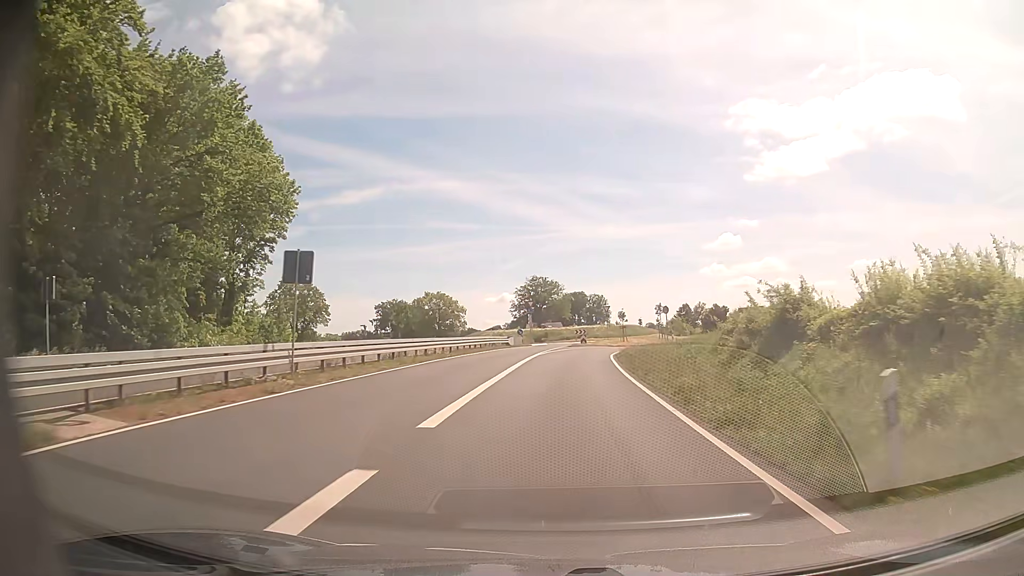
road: trunk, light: Day
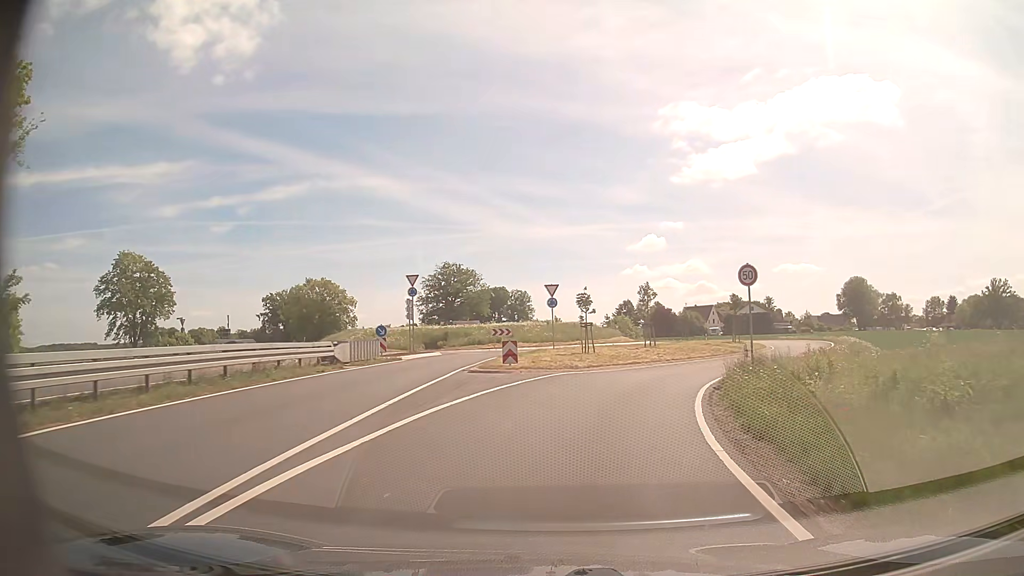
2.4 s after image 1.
(+1.4, +34.4) m; +6°
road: trunk_link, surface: asphalt
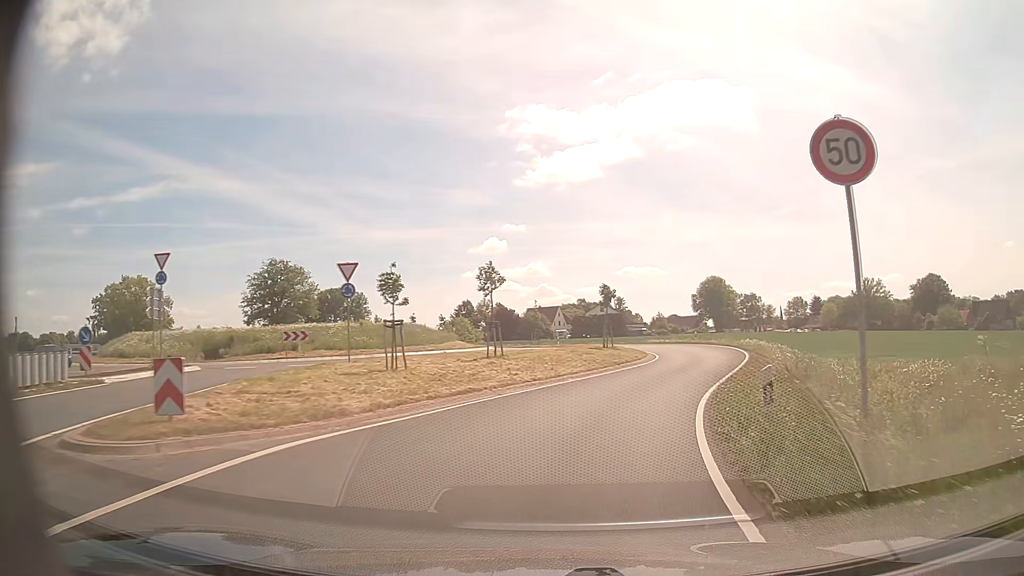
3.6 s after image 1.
(+1.4, +13.7) m; +13°
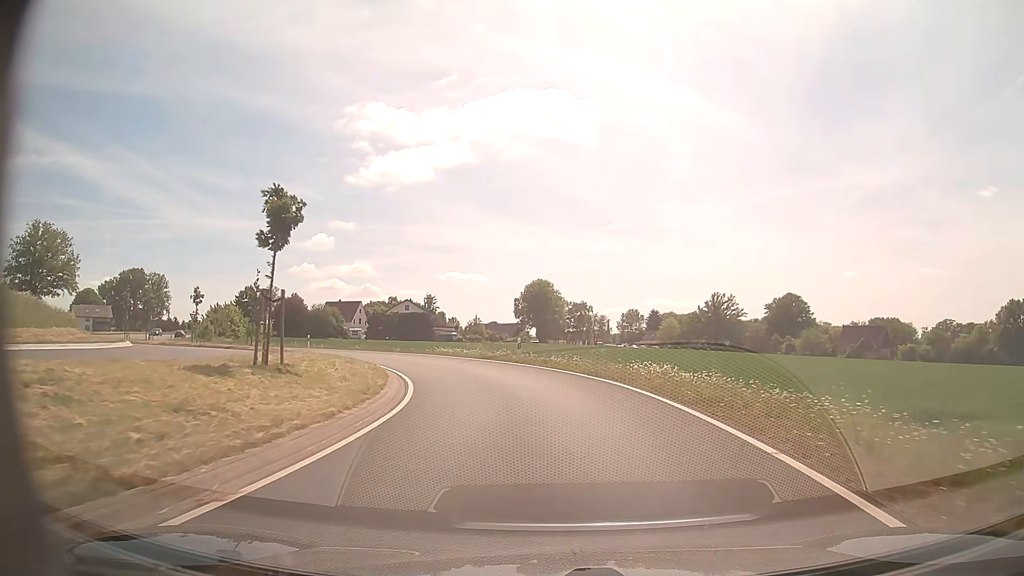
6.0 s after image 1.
(+5.8, +28.0) m; +17°
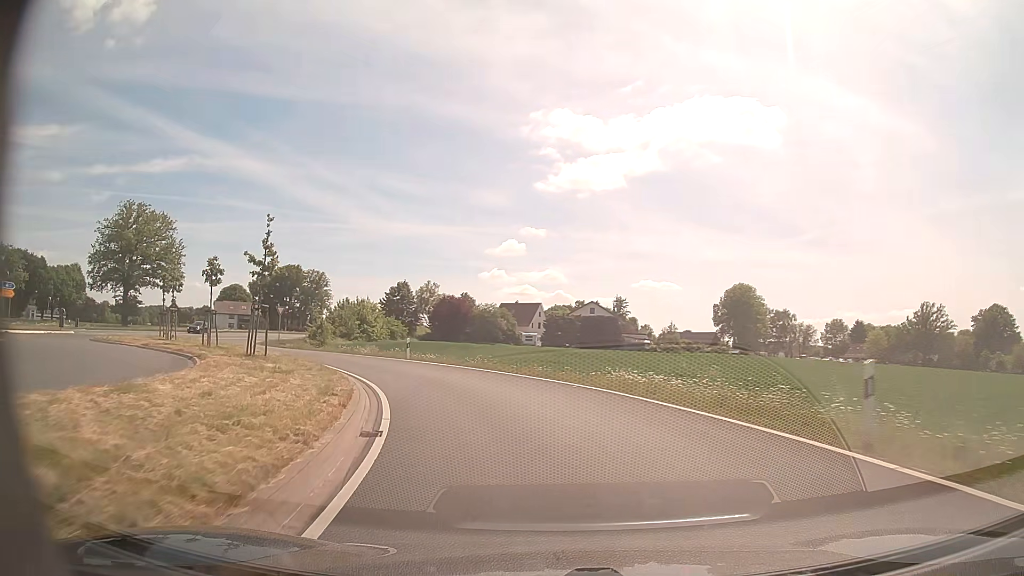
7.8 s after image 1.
(-2.3, +20.7) m; -15°
